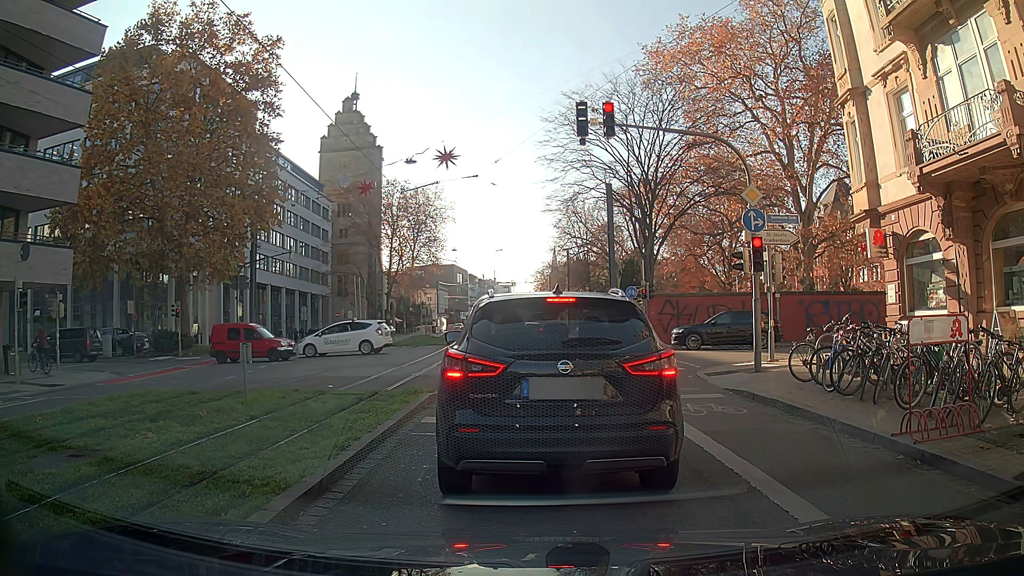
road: primary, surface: asphalt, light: Day
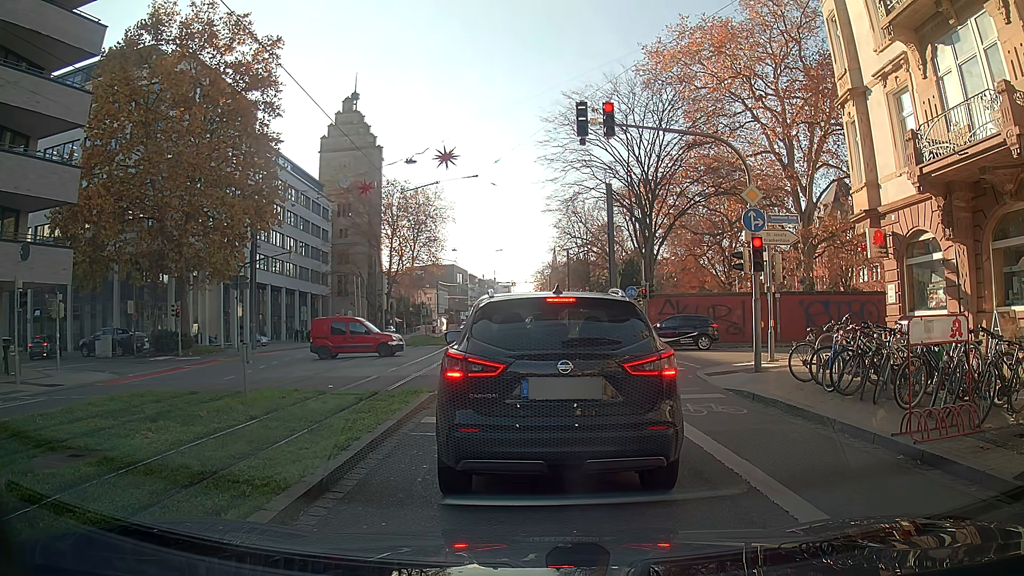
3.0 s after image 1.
(0.0, 0.0) m; 0°
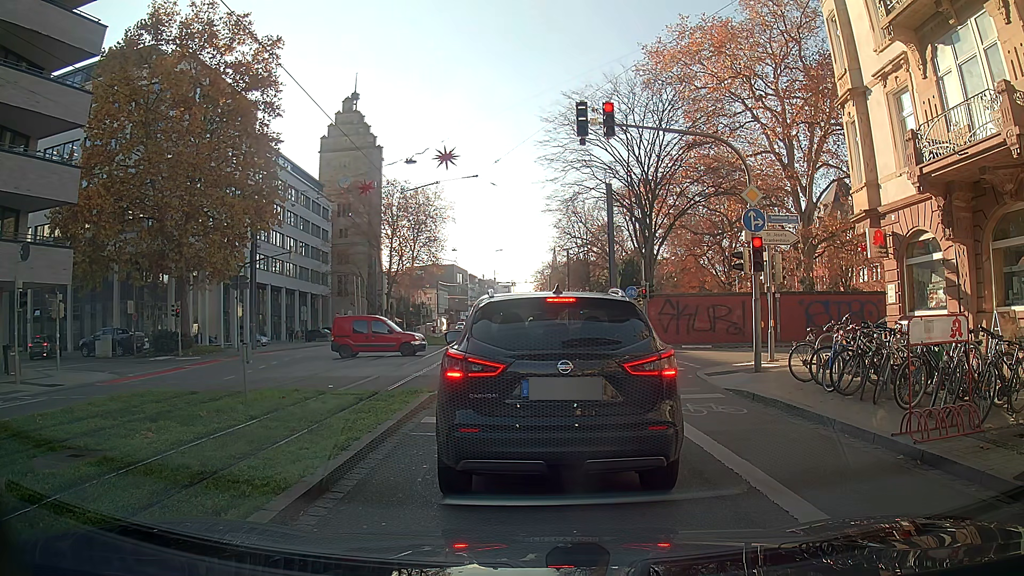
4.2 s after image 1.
(0.0, 0.0) m; 0°
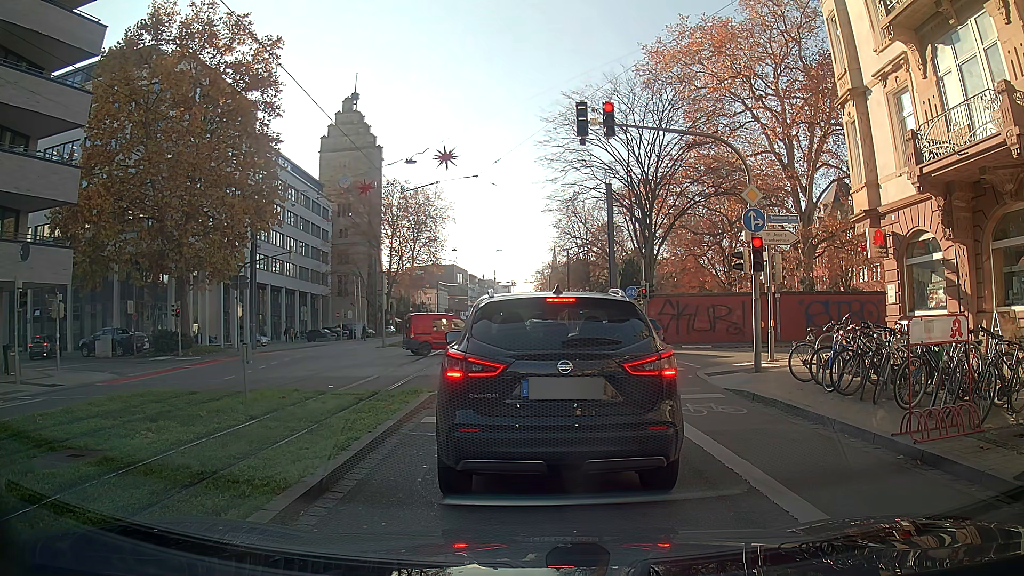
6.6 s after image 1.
(0.0, 0.0) m; 0°
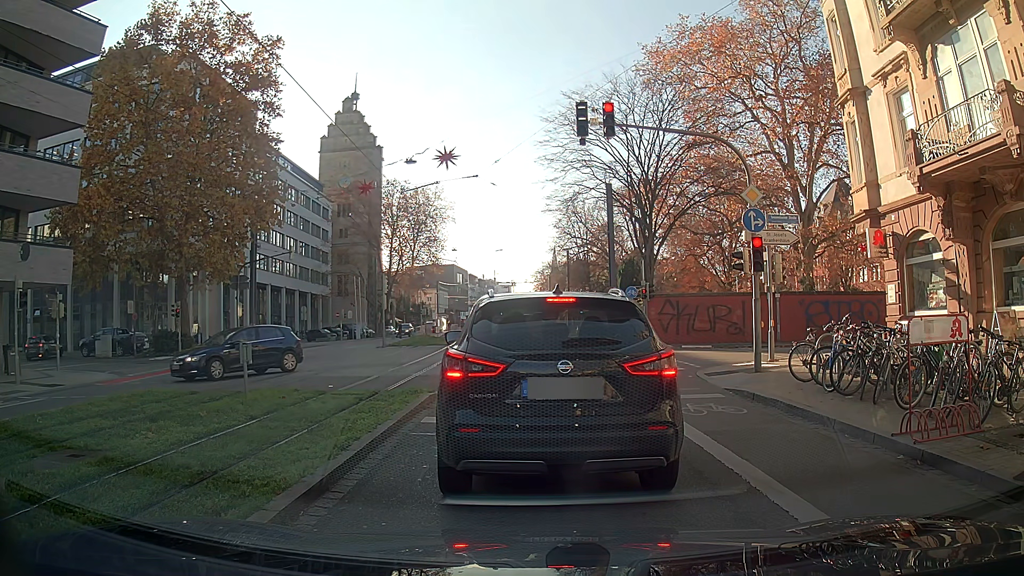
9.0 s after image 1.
(0.0, 0.0) m; 0°
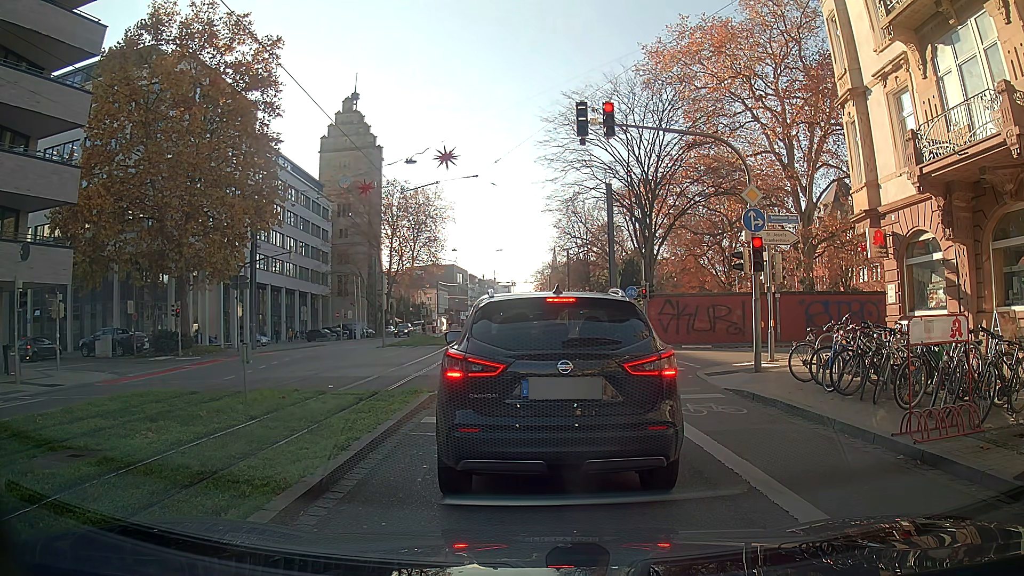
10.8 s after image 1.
(0.0, 0.0) m; 0°
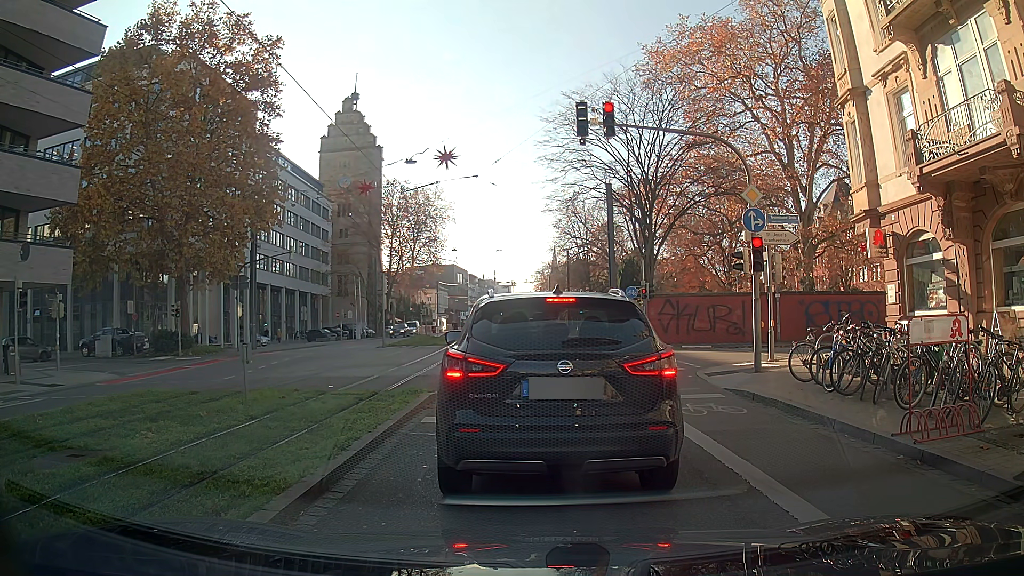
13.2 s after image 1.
(0.0, 0.0) m; 0°
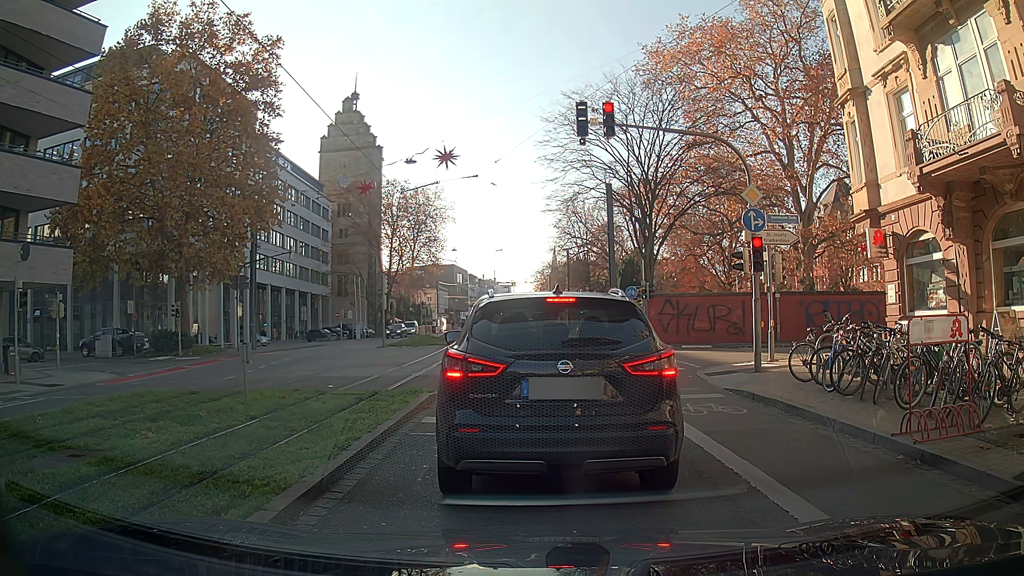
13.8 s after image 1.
(0.0, 0.0) m; 0°
(0, +10) (0, +20) (-1, +30) (-1, +40) (-1, +50) (-1, +60) (-2, +70) (-2, +80) (-3, +90) (-3, +100) m
